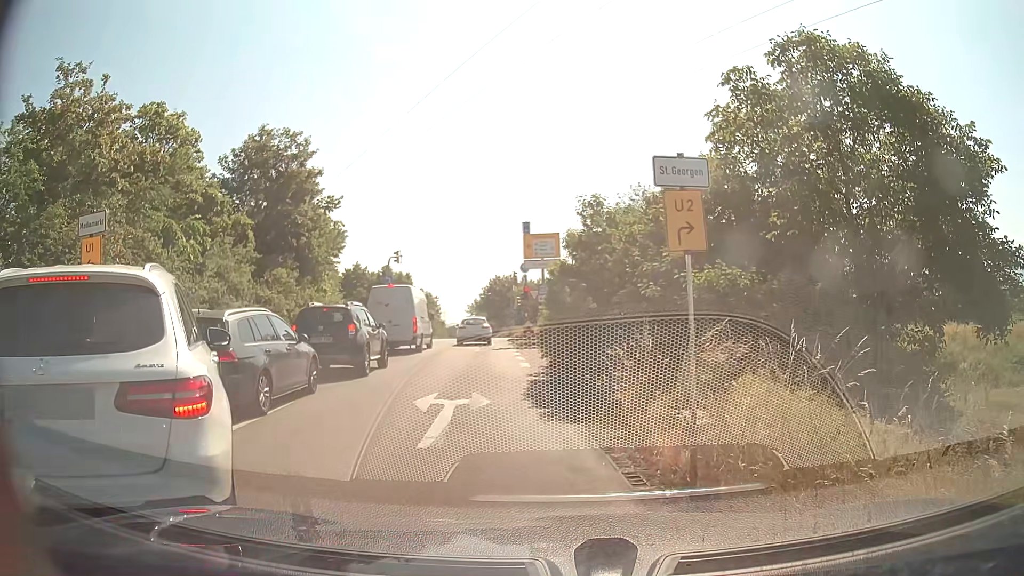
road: trunk_link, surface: asphalt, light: Day
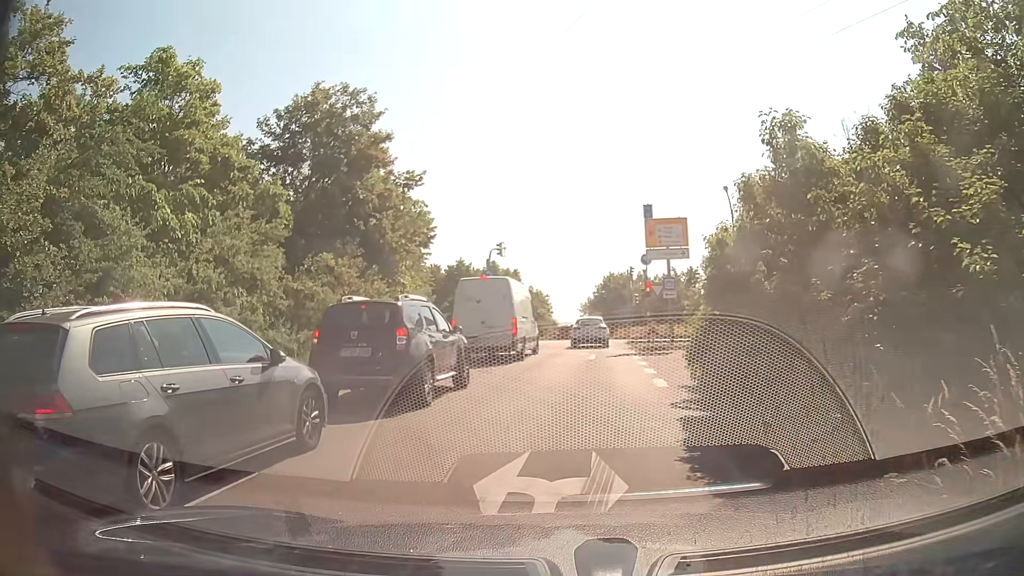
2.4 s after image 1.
(-0.5, +5.3) m; -9°
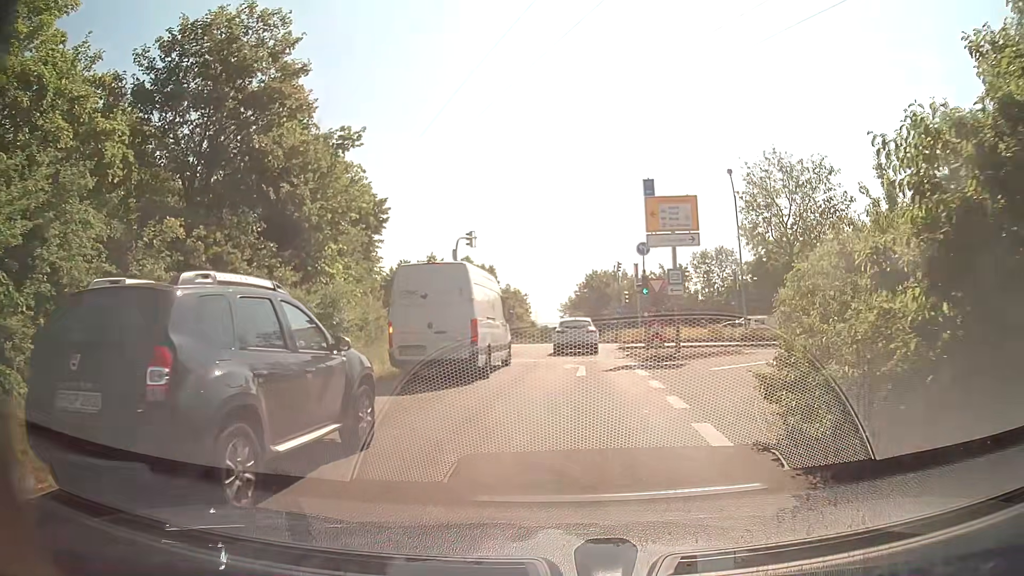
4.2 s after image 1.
(-0.1, +6.0) m; 0°
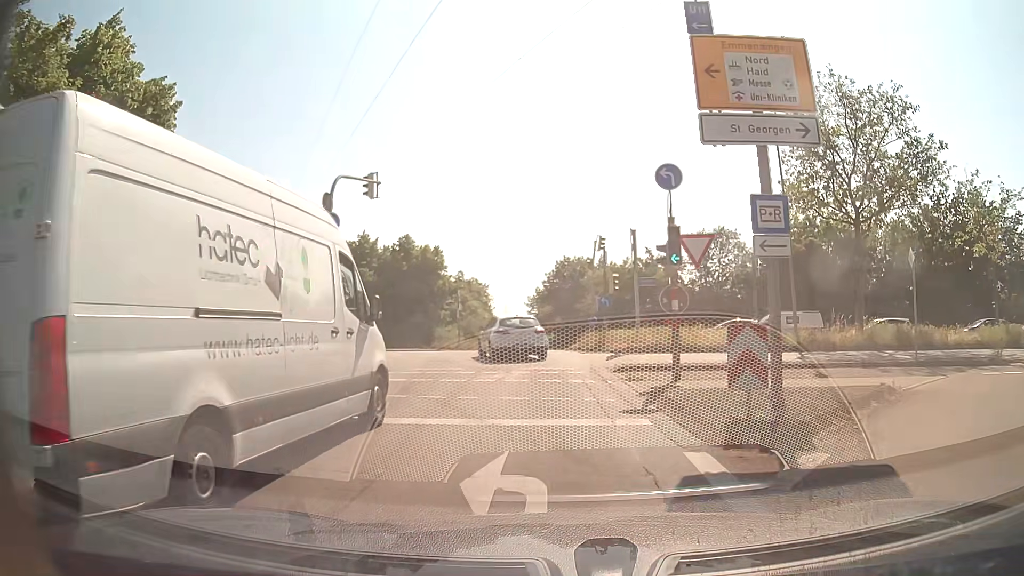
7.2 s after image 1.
(+0.6, +14.3) m; +3°
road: primary_link
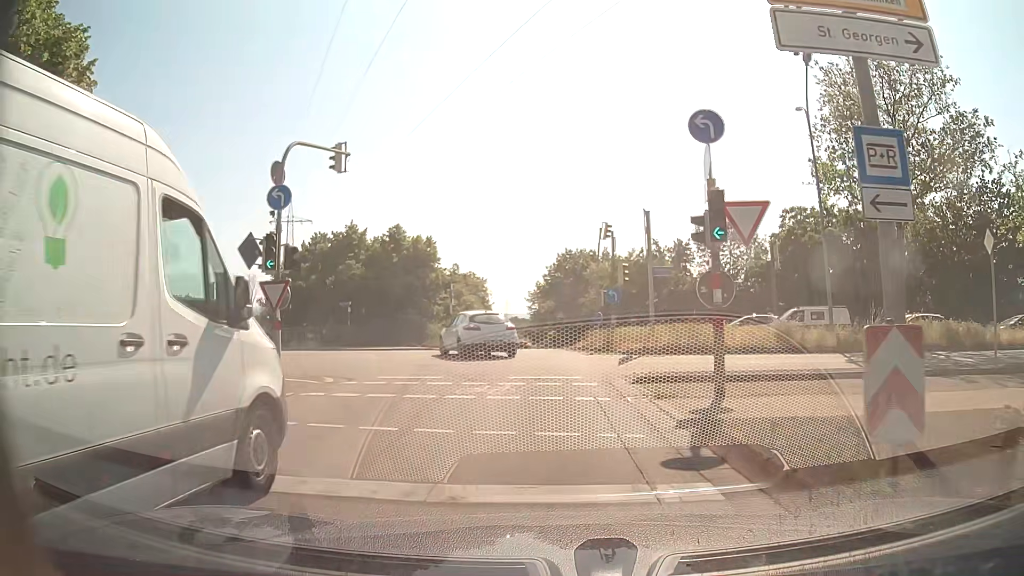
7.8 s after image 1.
(0.0, +3.7) m; 0°
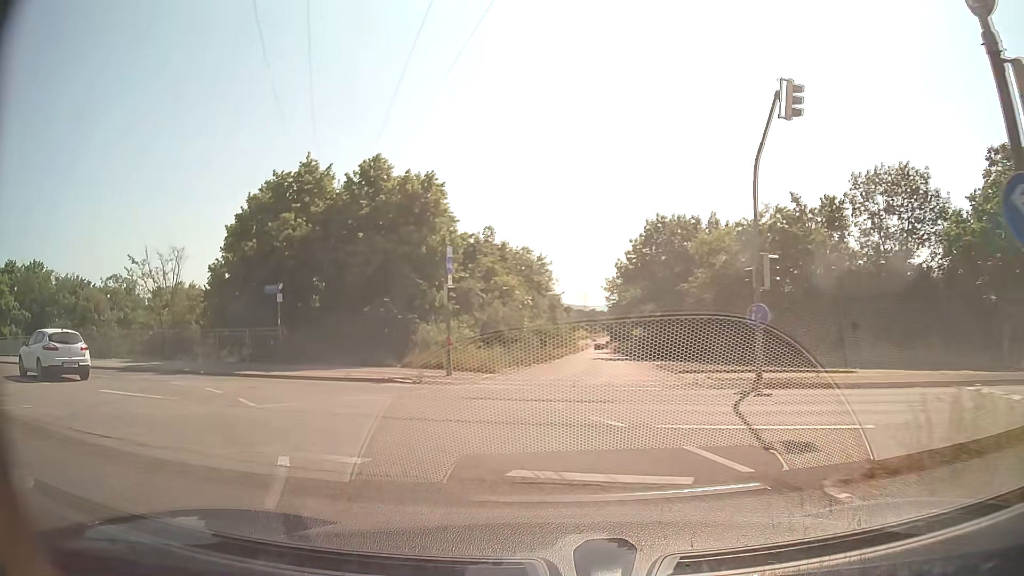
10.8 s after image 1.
(-0.6, +21.4) m; -7°
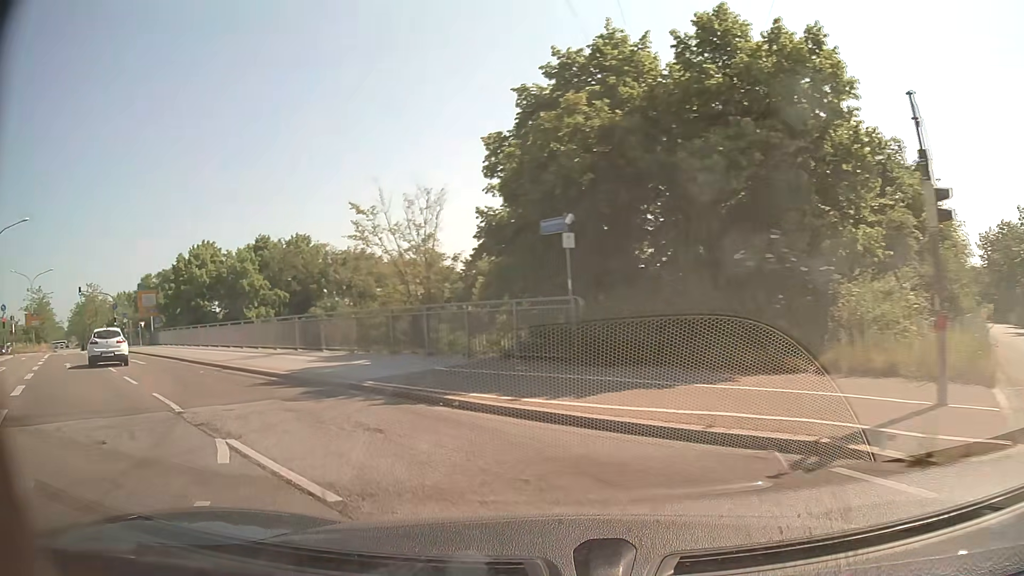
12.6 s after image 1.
(-3.1, +12.0) m; -31°
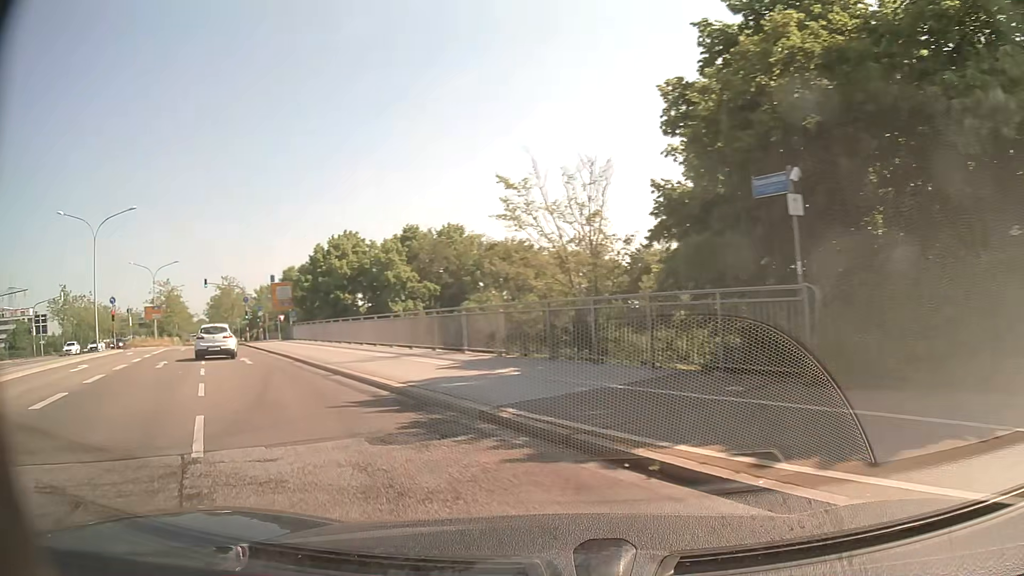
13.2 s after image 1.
(-0.4, +4.2) m; -14°
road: primary
